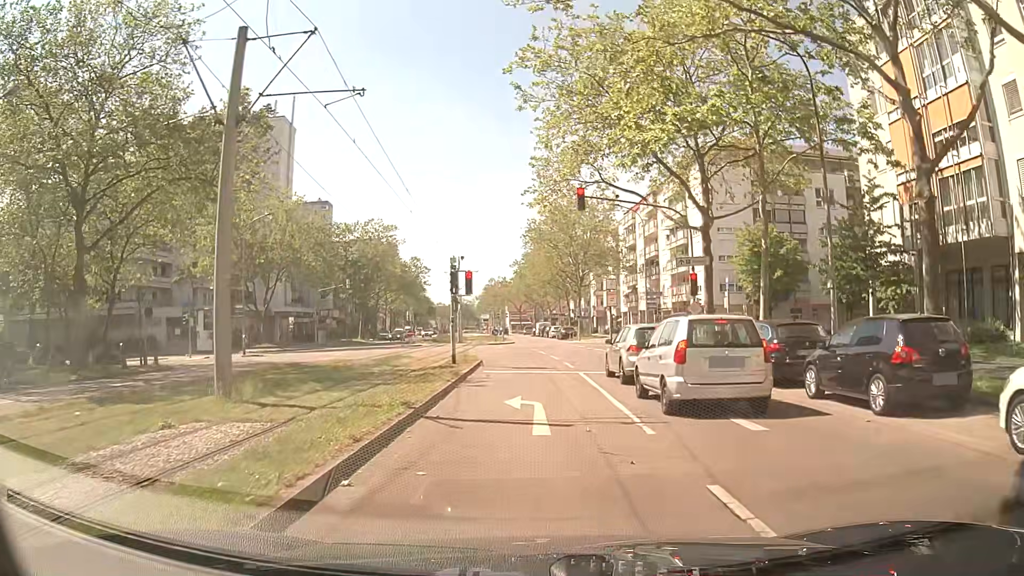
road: tertiary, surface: asphalt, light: Day
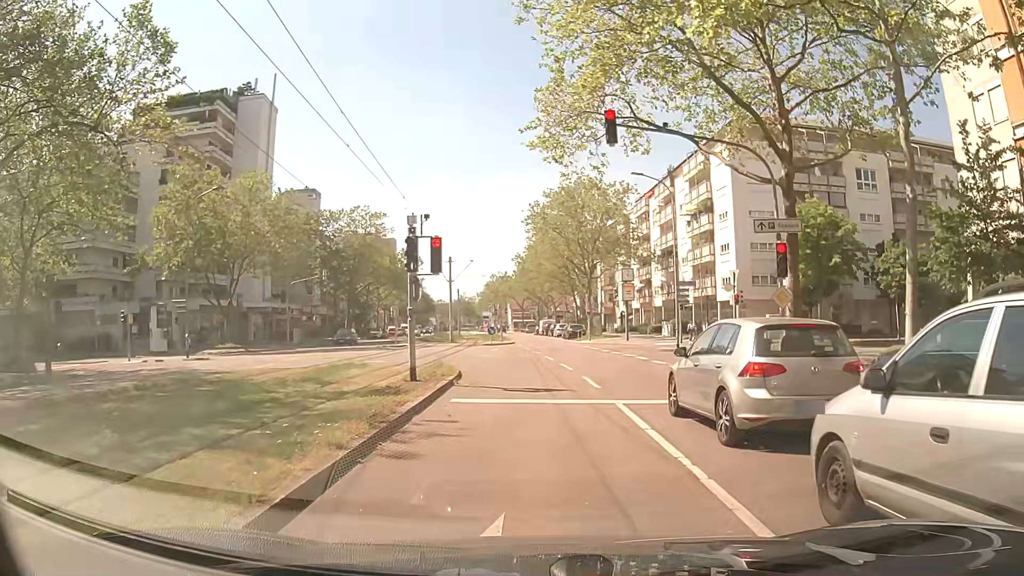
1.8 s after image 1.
(+0.3, +8.4) m; +1°
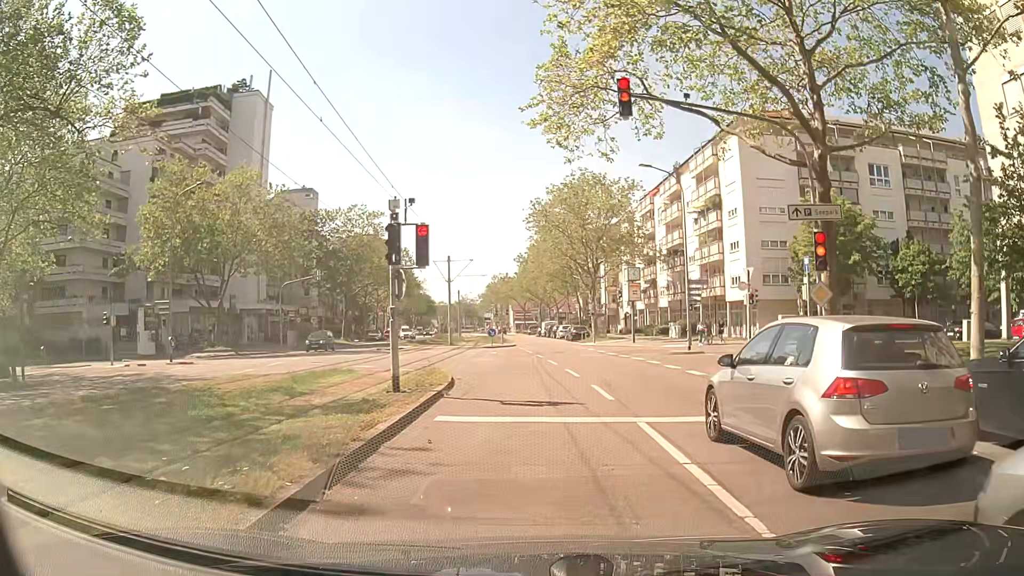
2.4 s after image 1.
(0.0, +2.1) m; -1°
